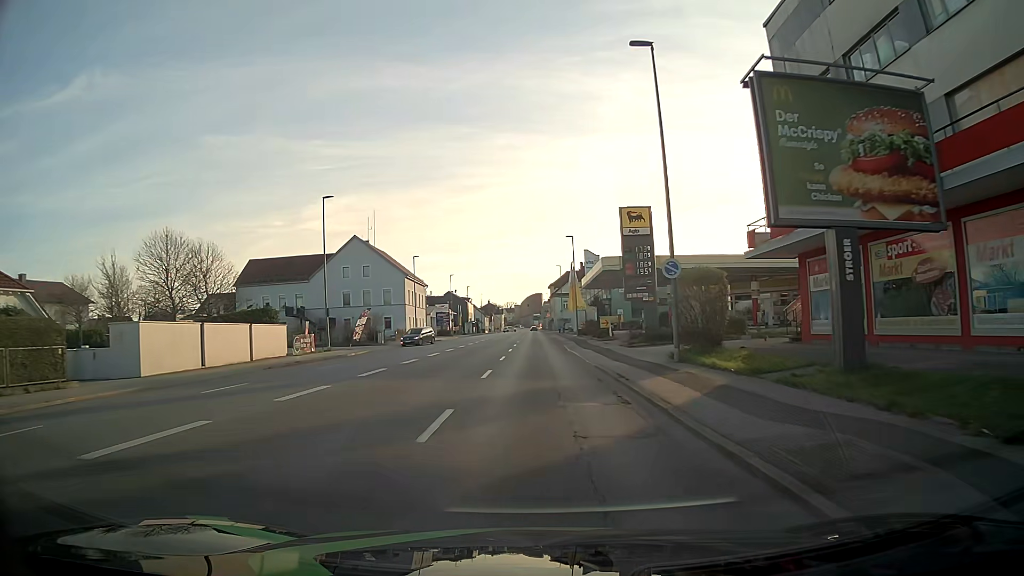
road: tertiary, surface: asphalt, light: Day
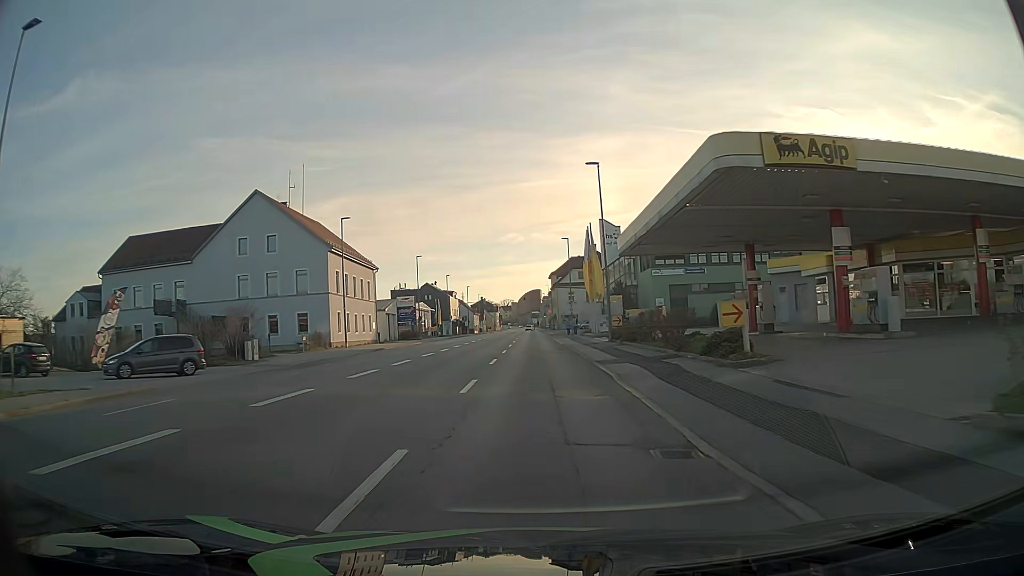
(+0.2, +31.0) m; 0°
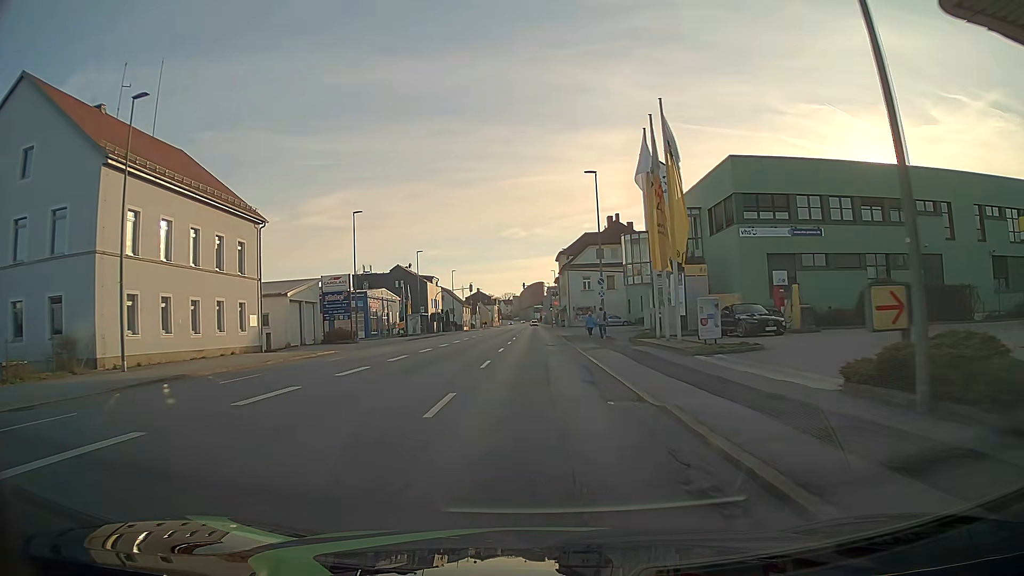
(-0.1, +30.9) m; 0°
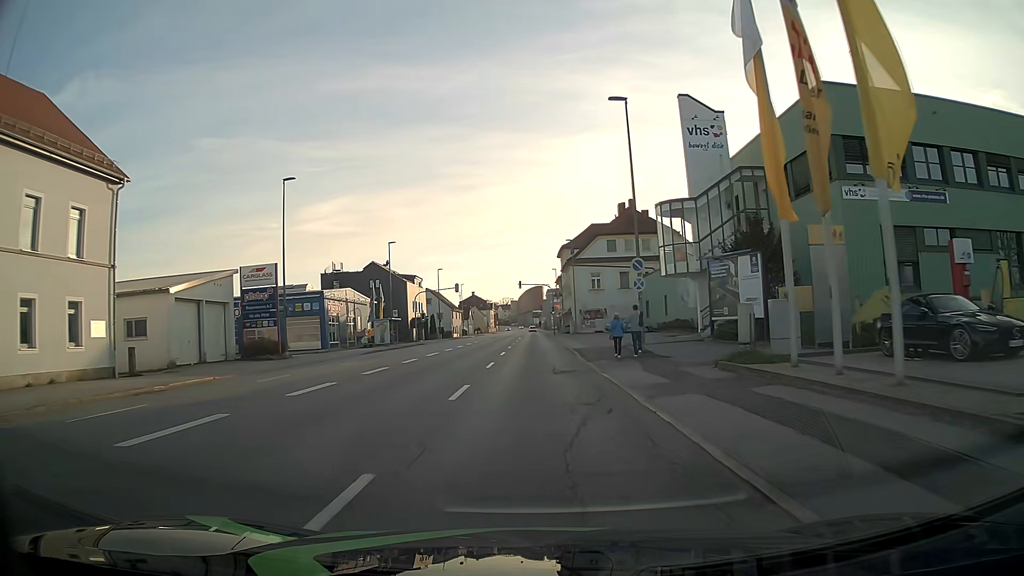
(0.0, +15.4) m; 0°
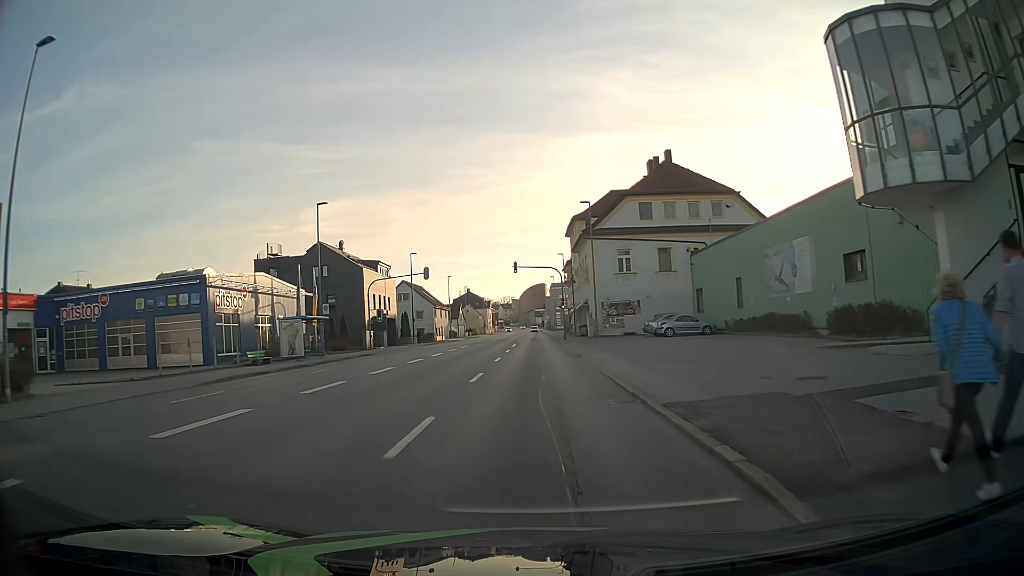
(+0.1, +23.1) m; 0°
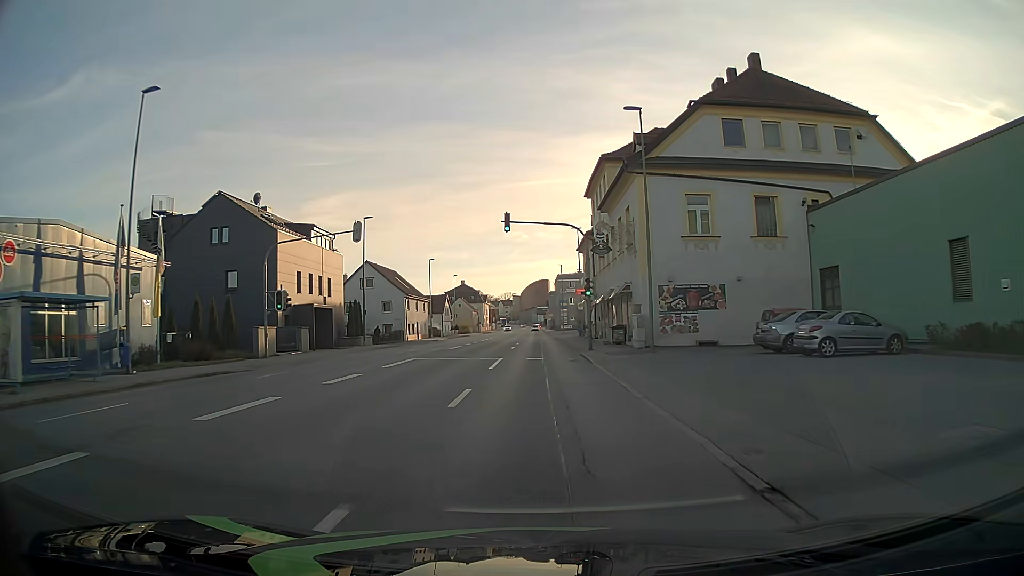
(+0.1, +23.1) m; +1°
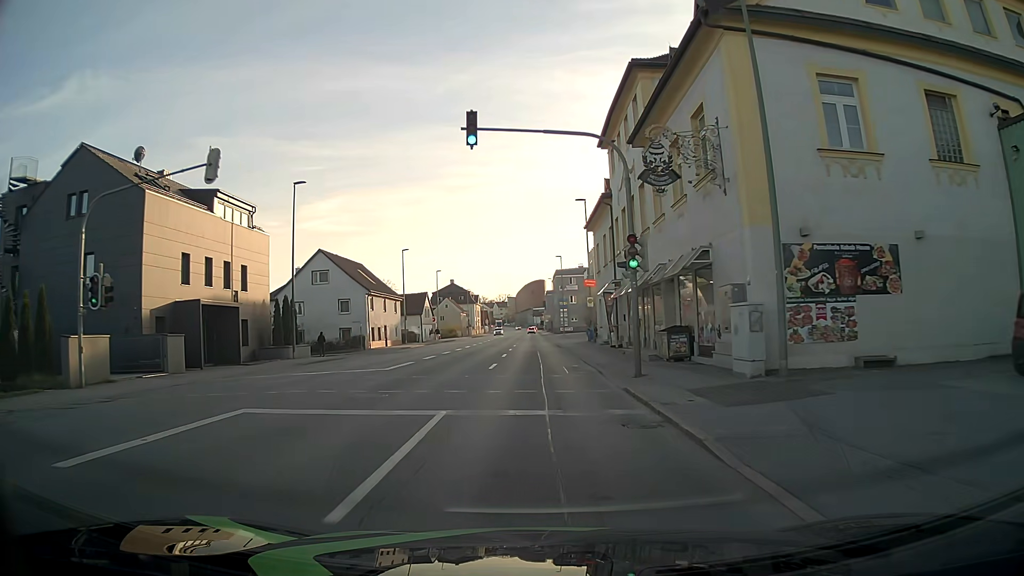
(0.0, +15.4) m; 0°
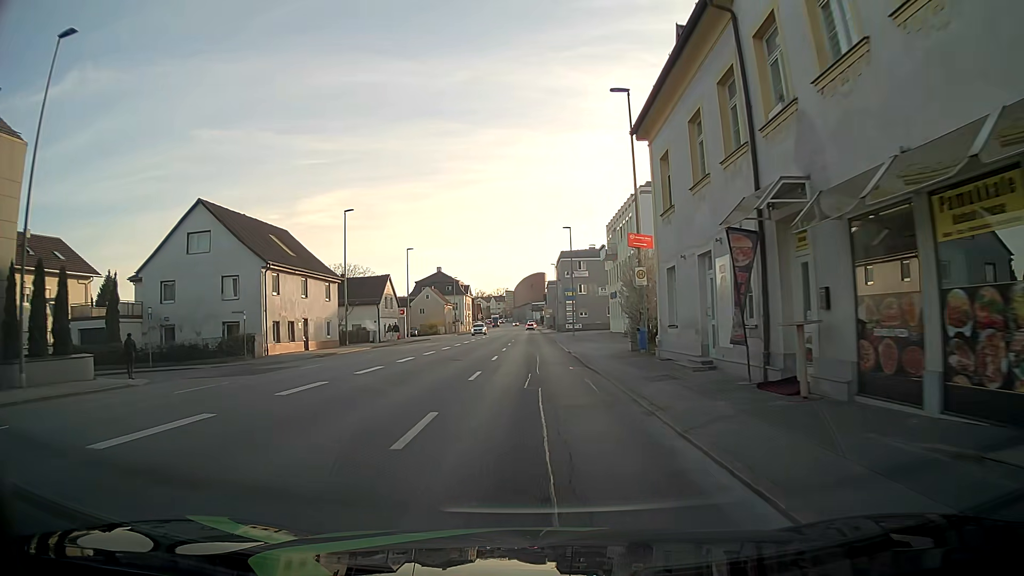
(+0.1, +23.1) m; 0°
(0, +10) (0, +20) (0, +30) (0, +40) (0, +50) (0, +60) (0, +70) (0, +80) (0, +90) (0, +100) m
